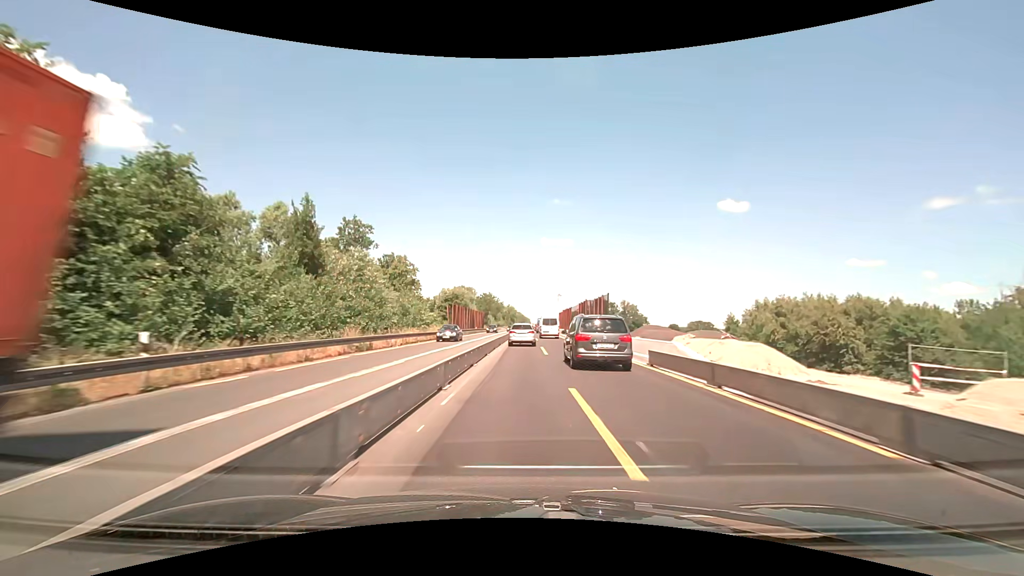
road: motorway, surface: concrete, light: Day
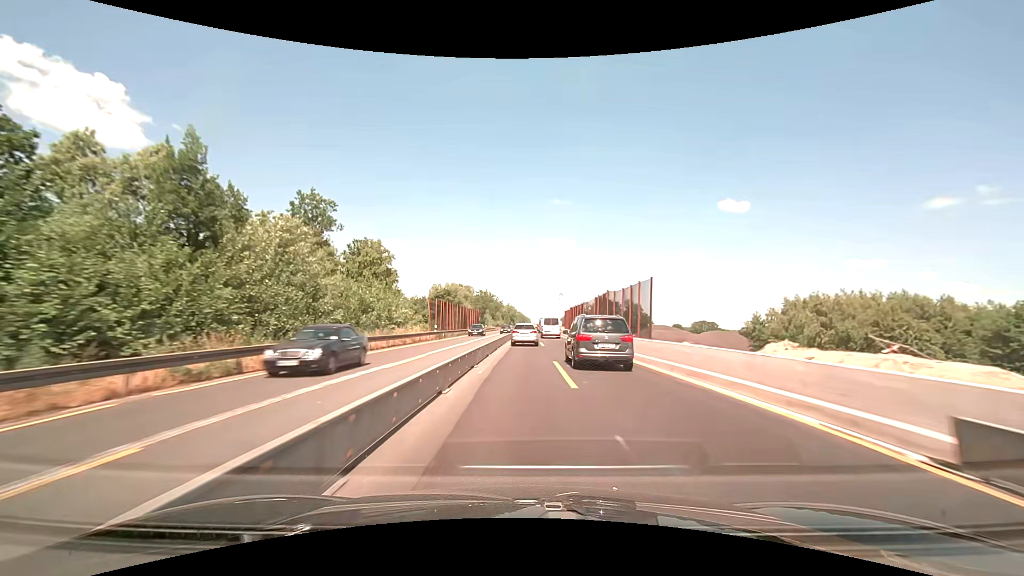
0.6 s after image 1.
(0.0, +12.6) m; 0°
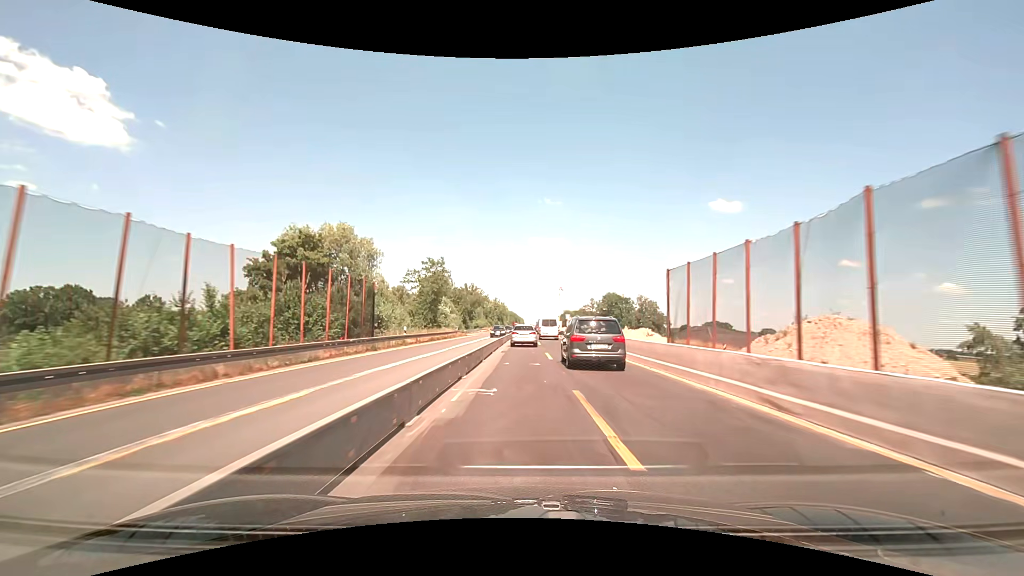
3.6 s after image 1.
(+0.7, +63.3) m; +1°
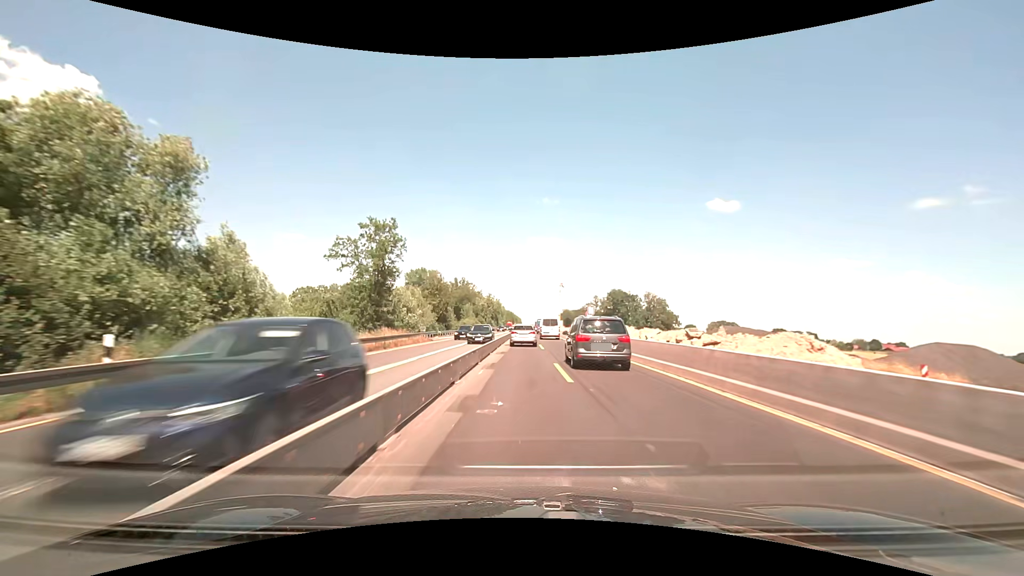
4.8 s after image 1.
(+0.1, +25.4) m; 0°
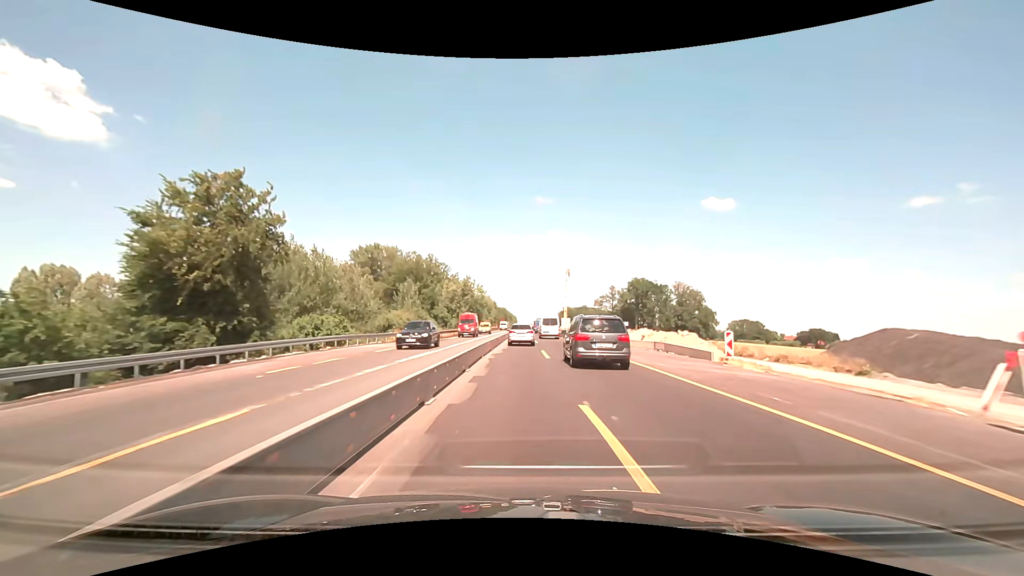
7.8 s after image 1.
(+0.3, +63.3) m; +1°
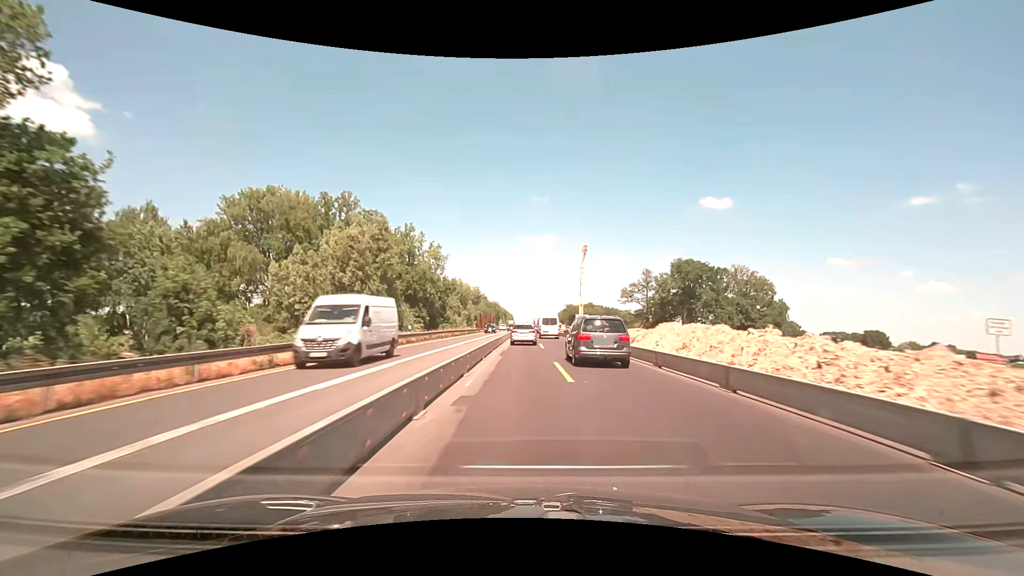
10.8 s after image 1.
(-0.1, +63.3) m; 0°
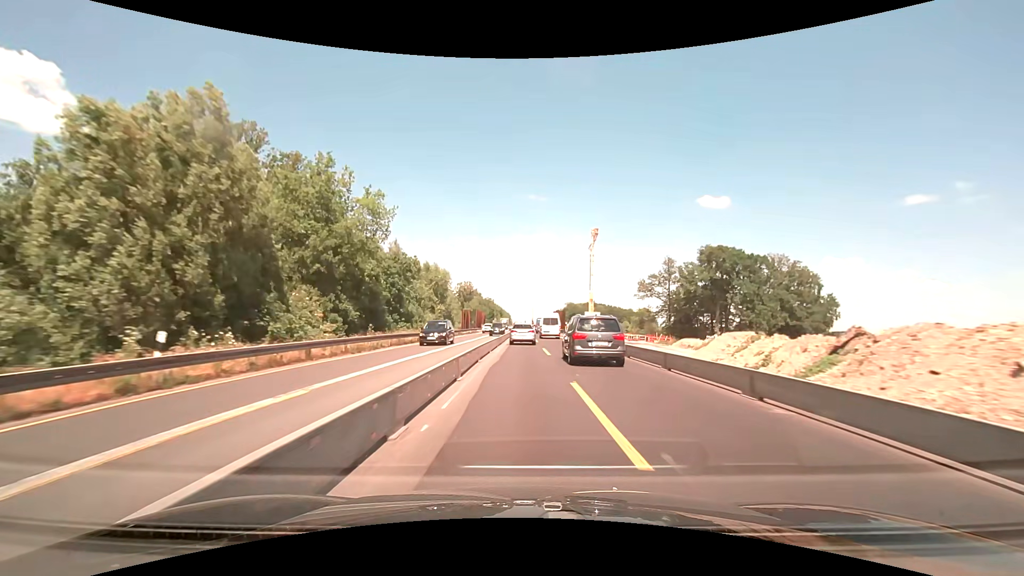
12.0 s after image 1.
(+0.1, +25.3) m; 0°
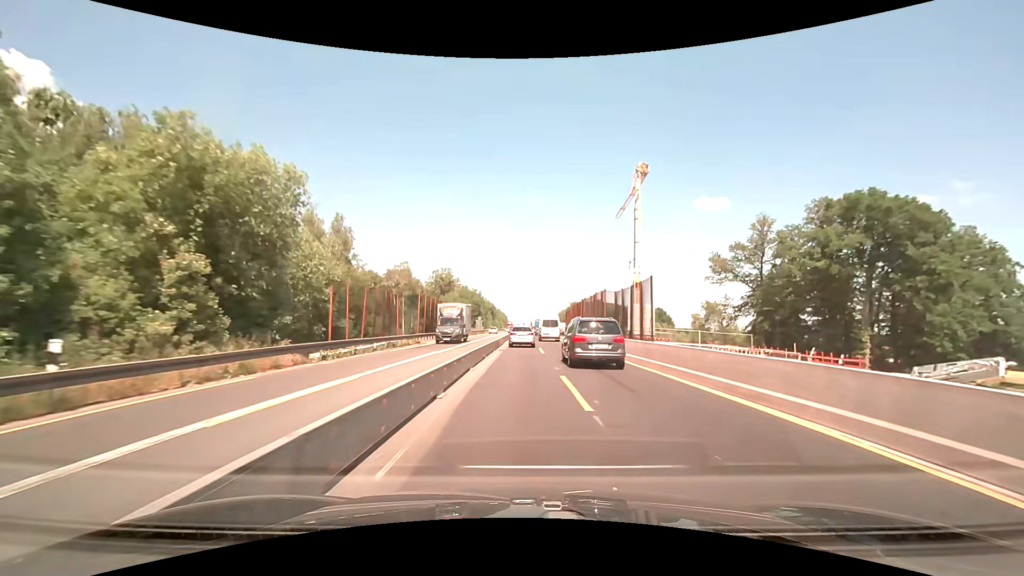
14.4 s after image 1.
(+0.2, +50.7) m; 0°
(0, +10) (0, +20) (0, +30) (0, +40) (0, +50) (0, +60) (0, +70) (0, +80) (0, +90) (0, +100) m
